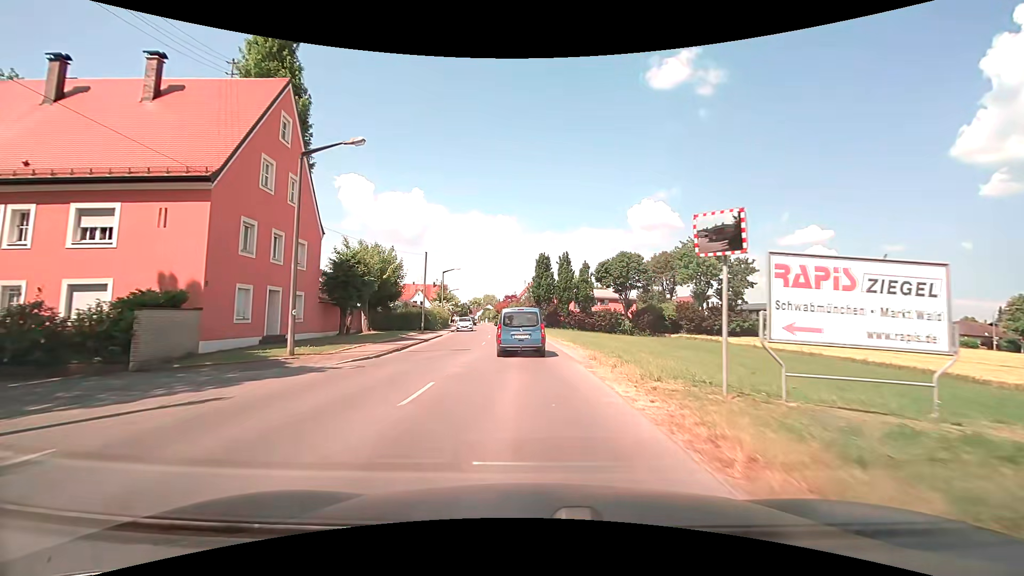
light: Day
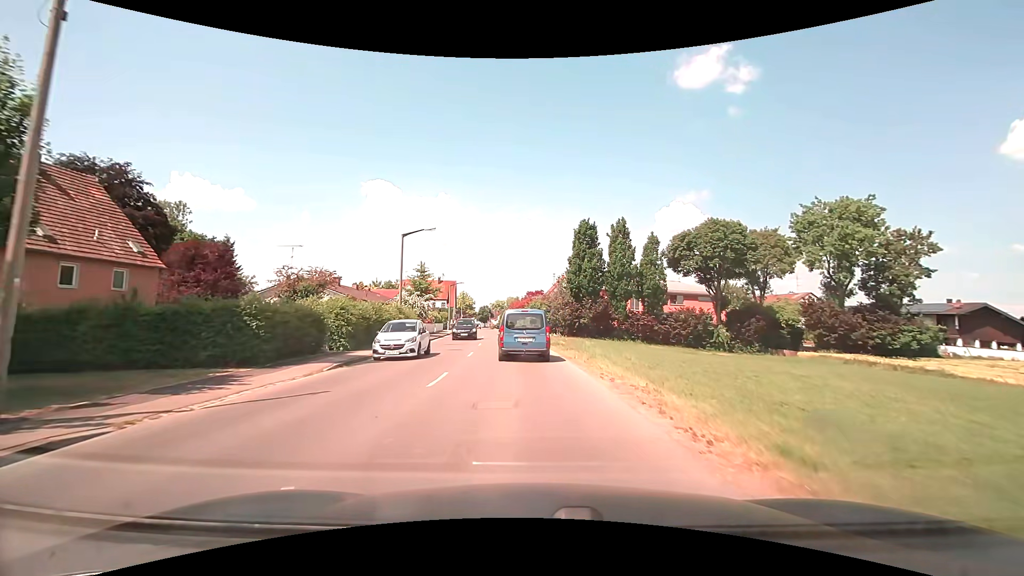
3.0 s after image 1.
(-1.1, +33.5) m; -3°
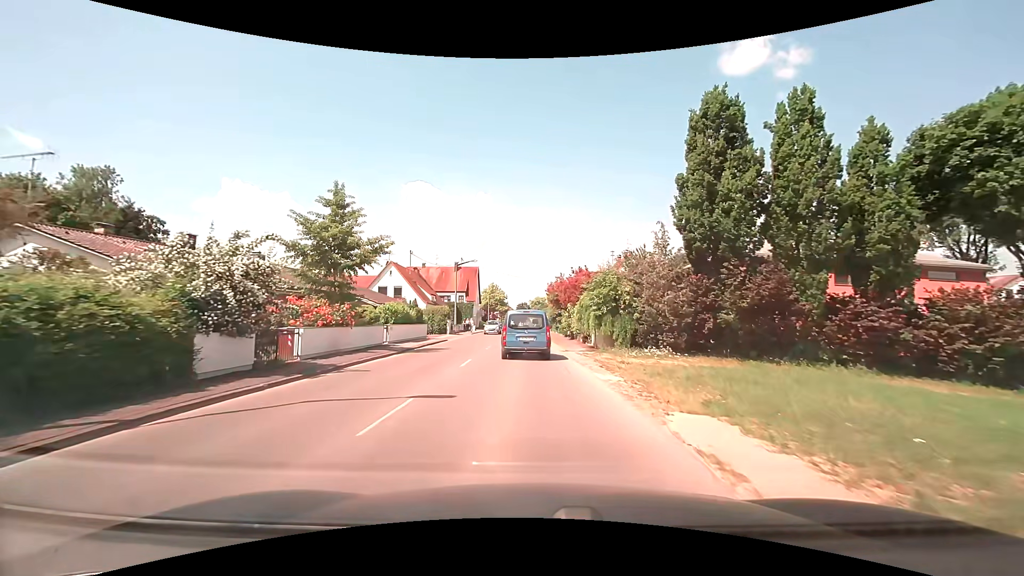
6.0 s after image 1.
(-1.3, +31.5) m; -5°
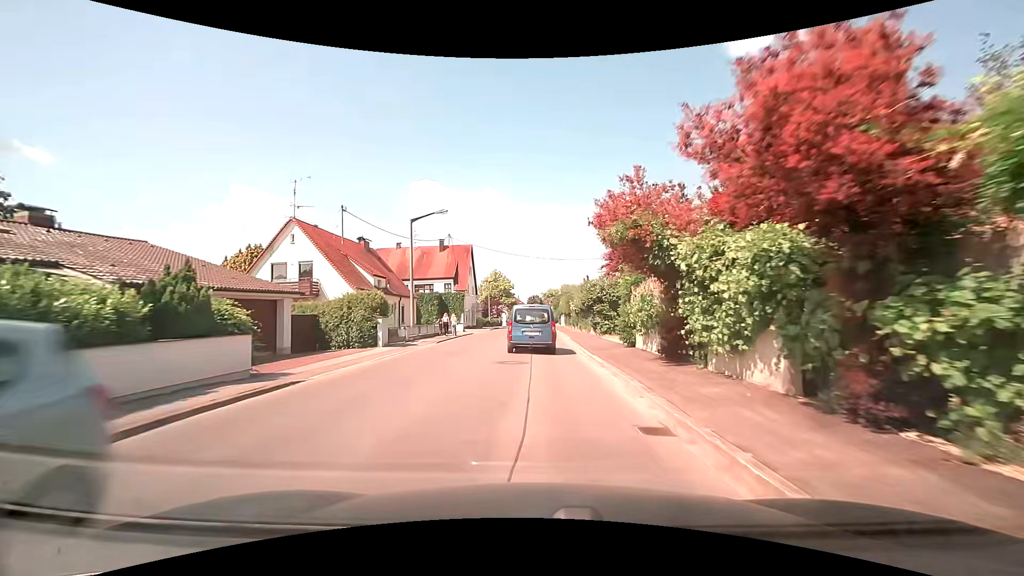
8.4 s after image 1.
(-0.5, +24.9) m; -1°
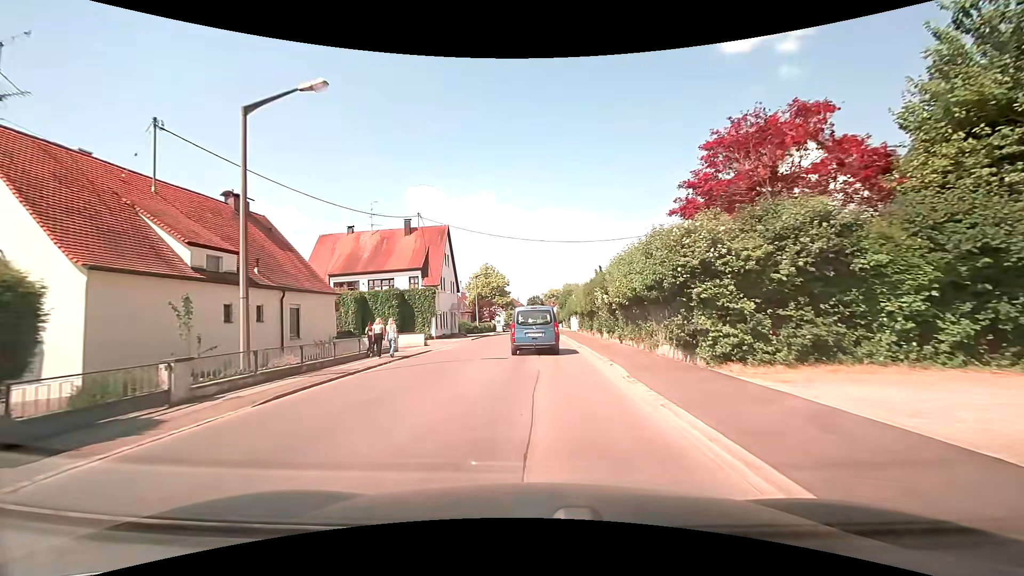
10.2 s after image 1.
(-0.2, +18.5) m; 0°
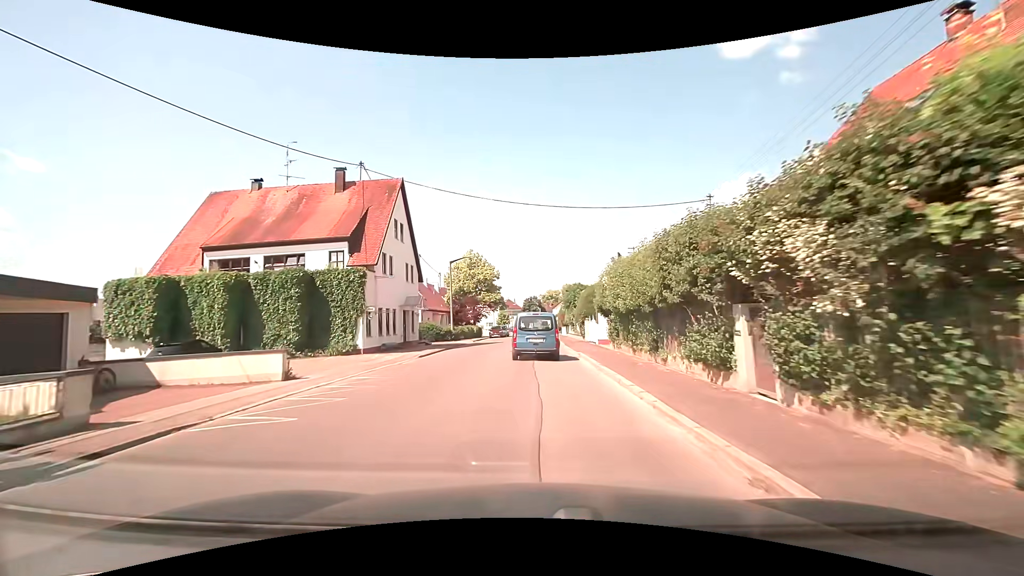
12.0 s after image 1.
(0.0, +18.2) m; 0°
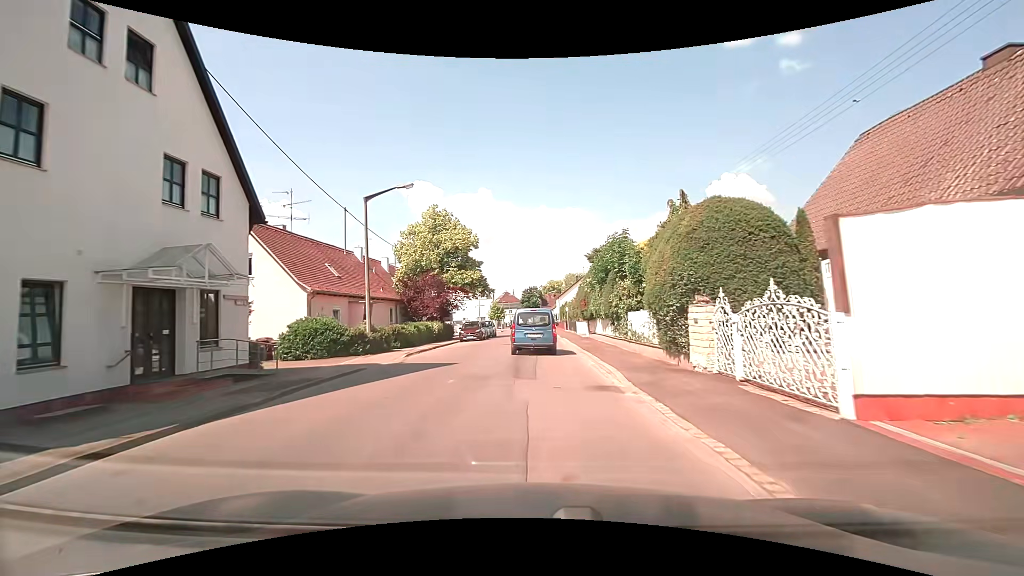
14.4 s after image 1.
(0.0, +23.9) m; 0°
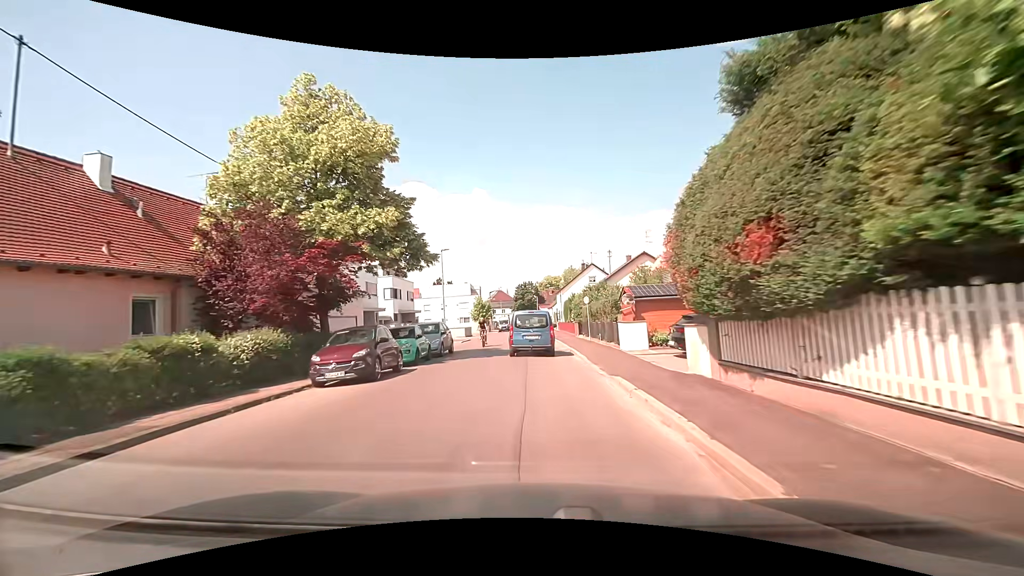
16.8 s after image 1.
(0.0, +24.0) m; +1°
(0, +10) (0, +20) (0, +30) (-1, +40) (-1, +50) (-1, +60) (-1, +70) (-1, +80) (-2, +90) (-2, +100) m
